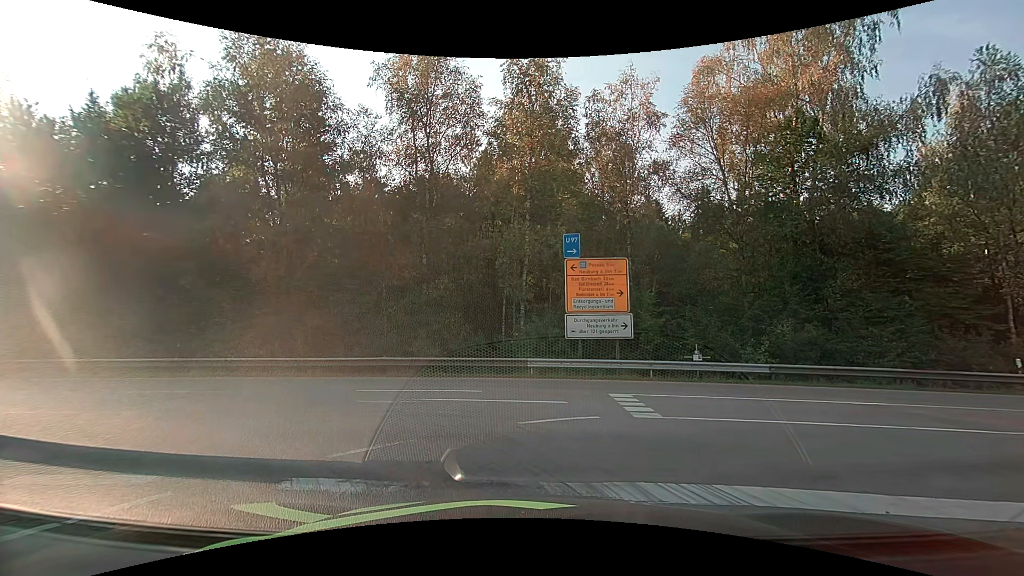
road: motorway_link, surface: asphalt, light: Day
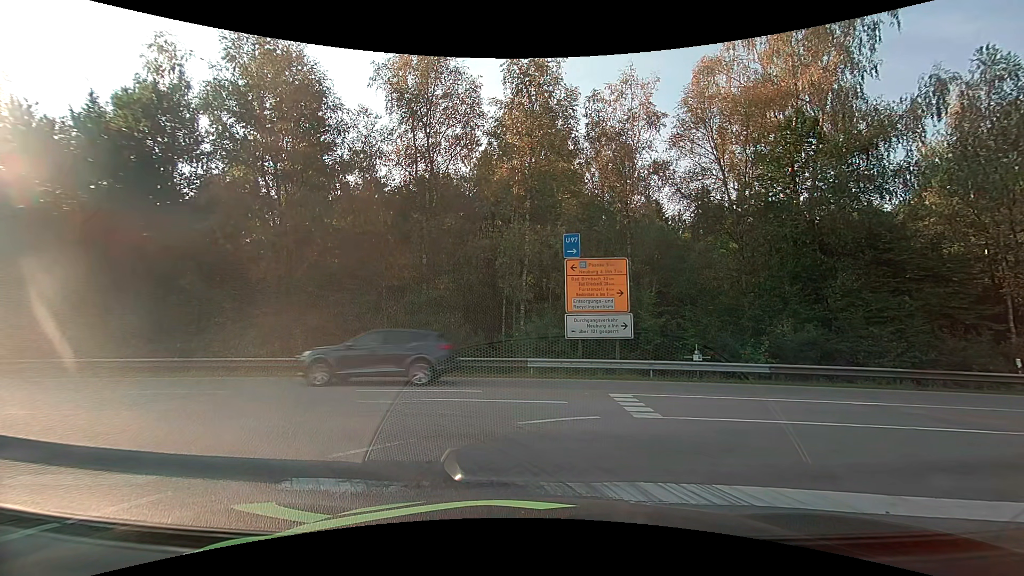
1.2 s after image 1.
(0.0, 0.0) m; 0°
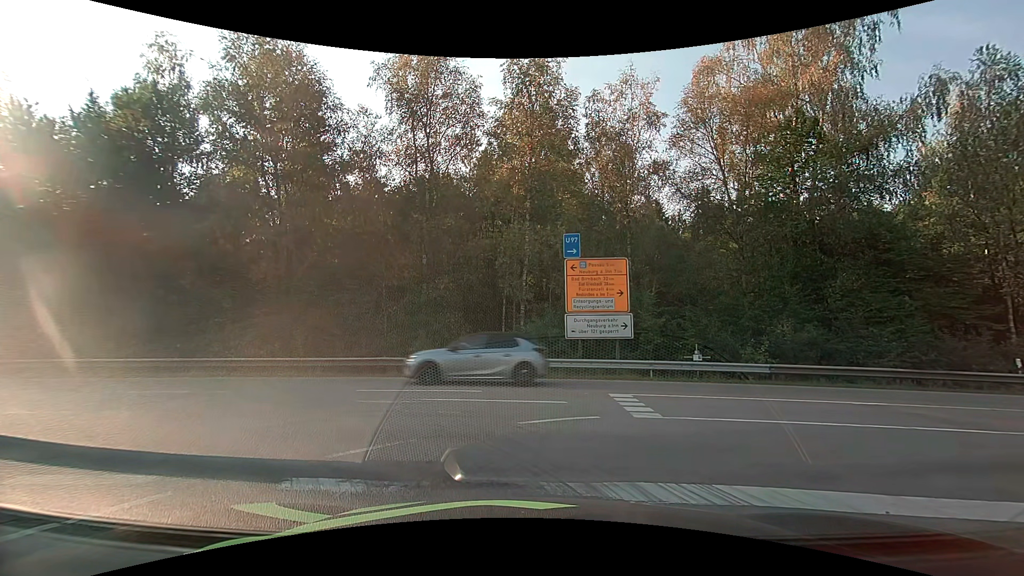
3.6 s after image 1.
(0.0, 0.0) m; 0°
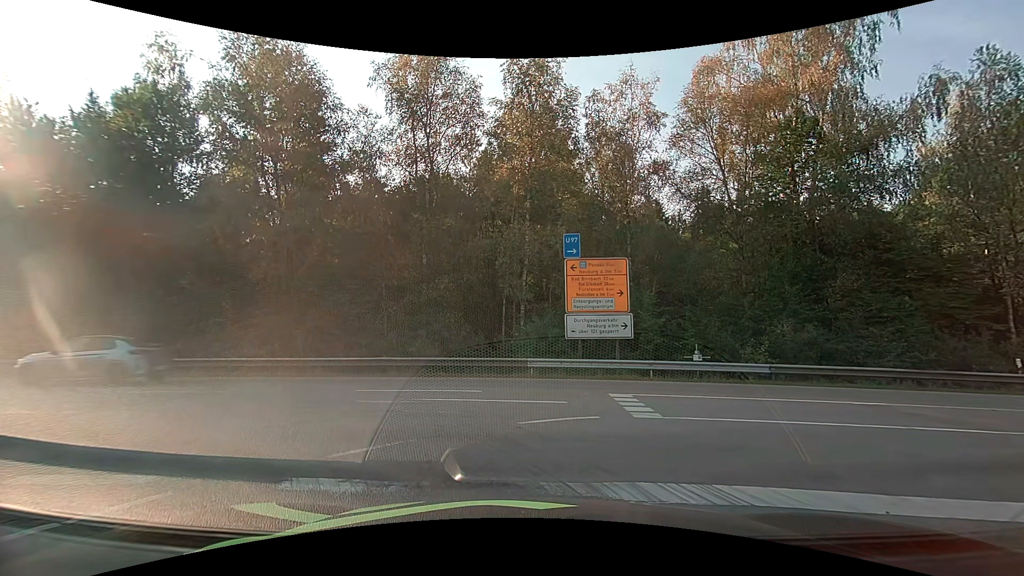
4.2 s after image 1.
(0.0, 0.0) m; 0°
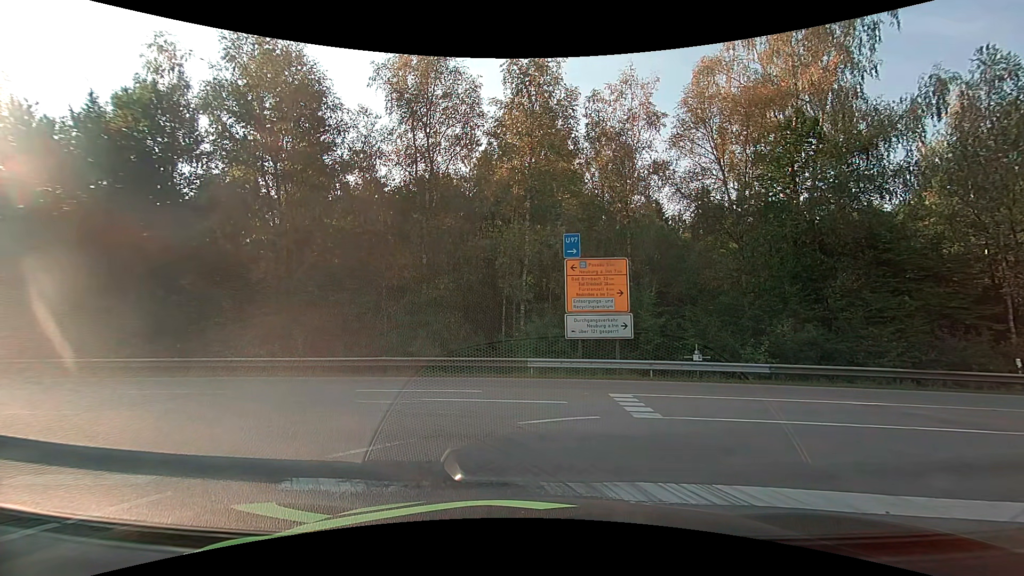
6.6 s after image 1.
(0.0, 0.0) m; 0°
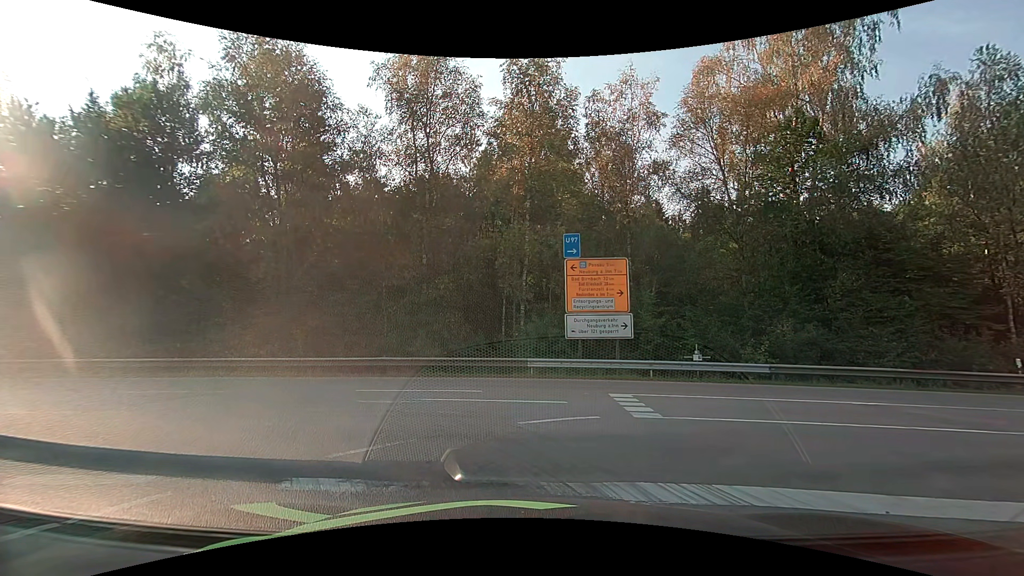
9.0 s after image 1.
(0.0, 0.0) m; 0°
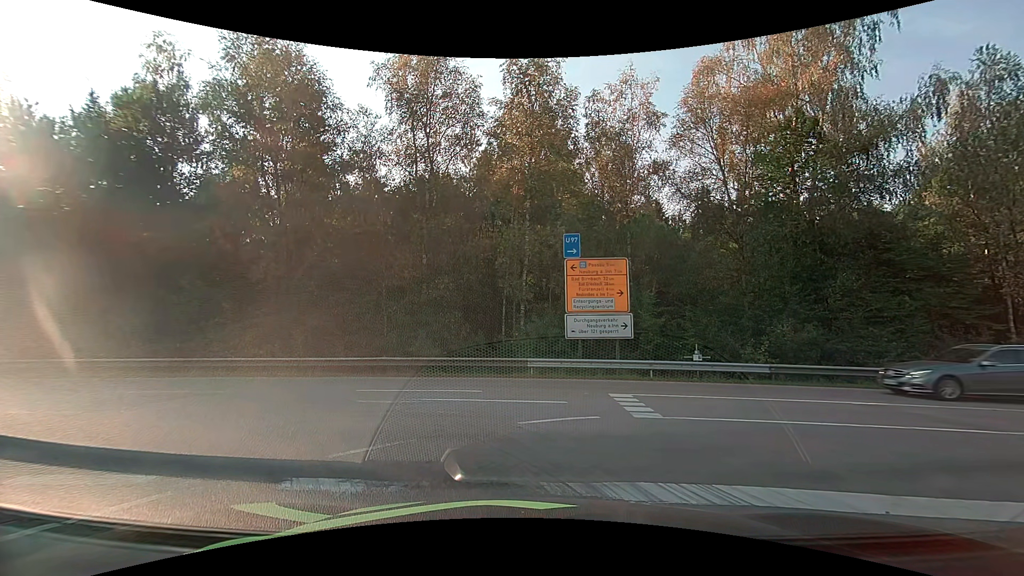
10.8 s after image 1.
(0.0, 0.0) m; 0°
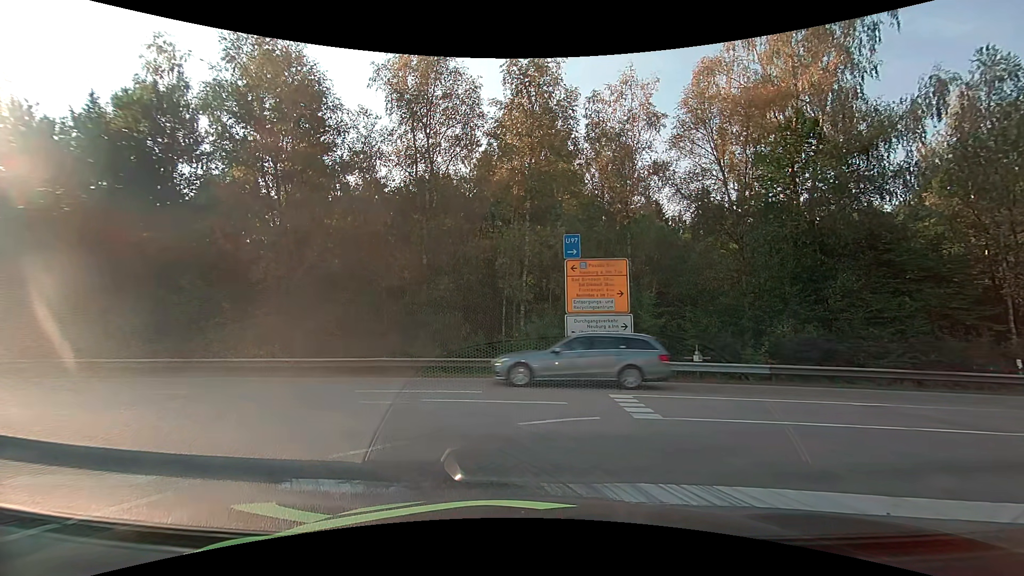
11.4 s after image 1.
(0.0, 0.0) m; 0°
